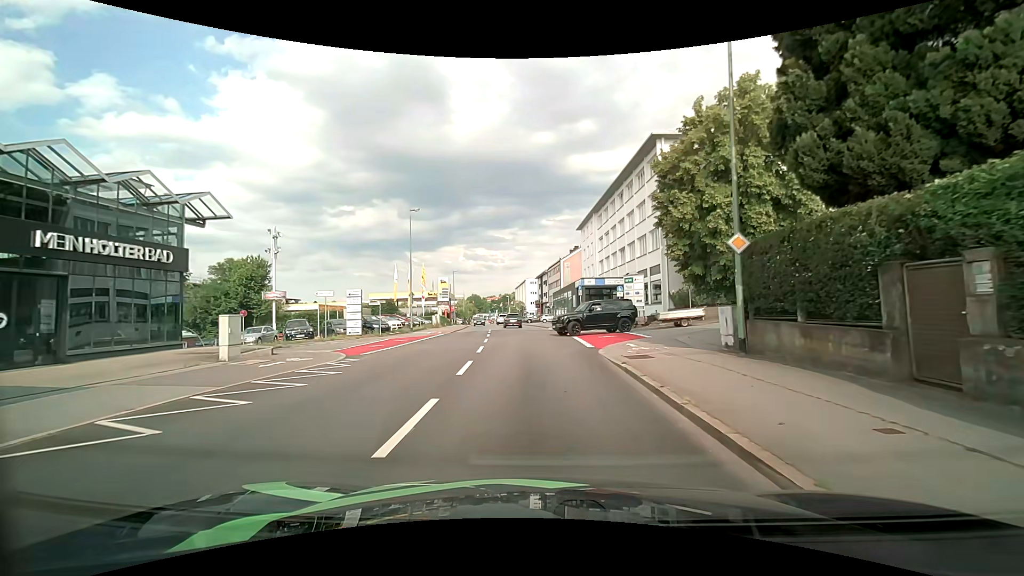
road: tertiary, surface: asphalt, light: Day
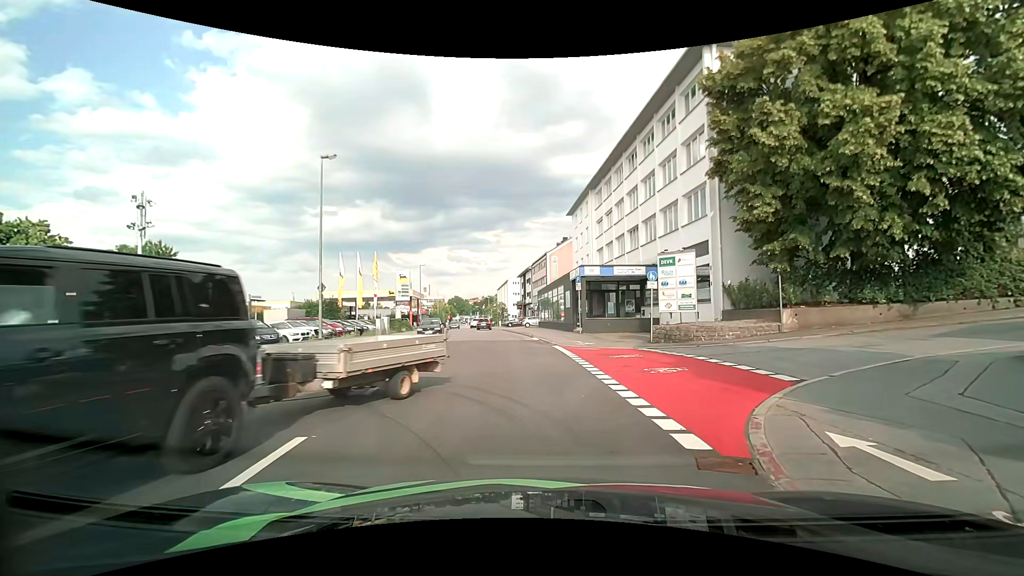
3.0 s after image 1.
(+0.1, +13.8) m; +4°
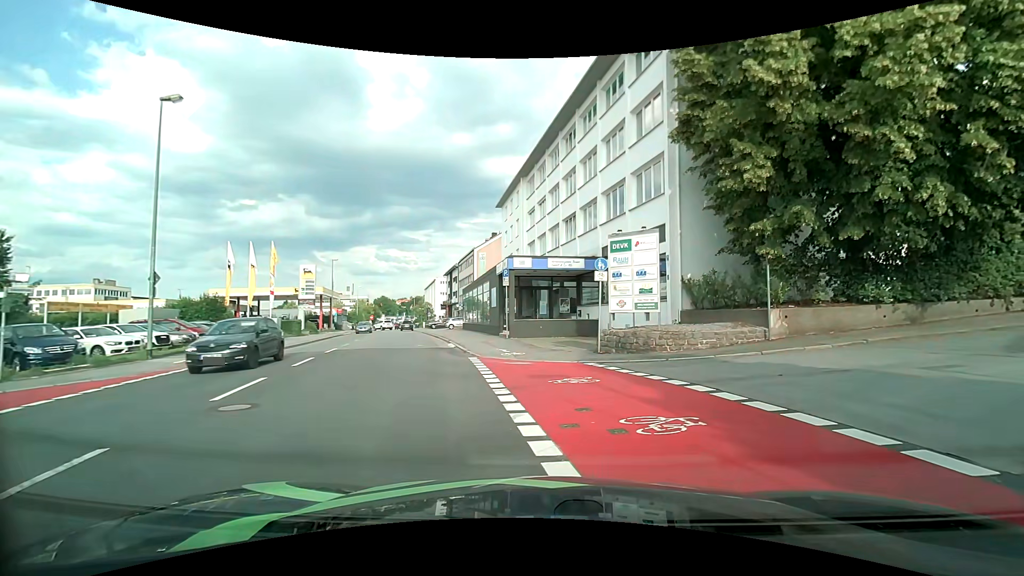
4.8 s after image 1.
(+0.1, +5.8) m; +5°
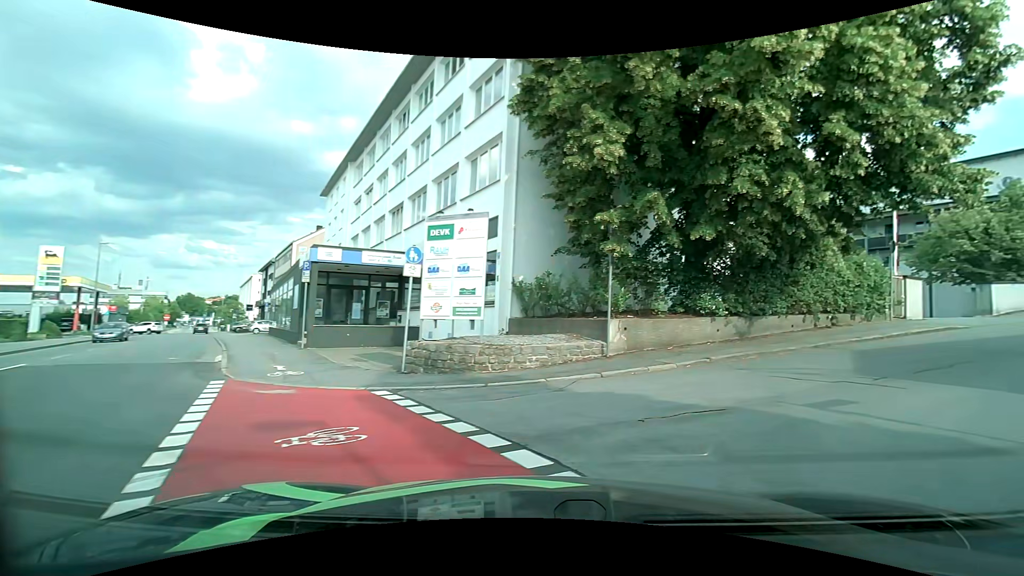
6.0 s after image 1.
(+0.5, +3.9) m; +18°
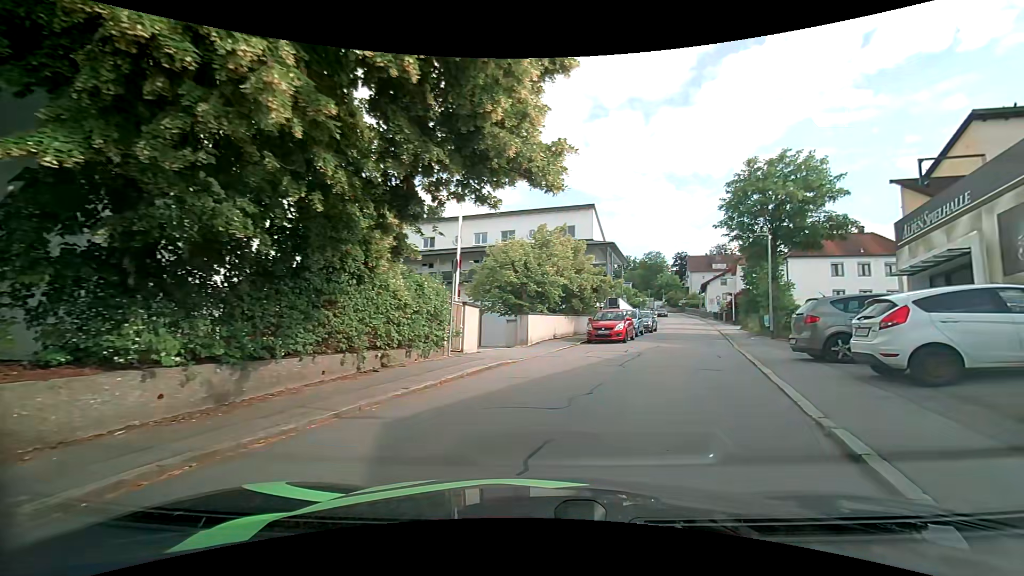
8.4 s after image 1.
(+2.8, +6.4) m; +43°
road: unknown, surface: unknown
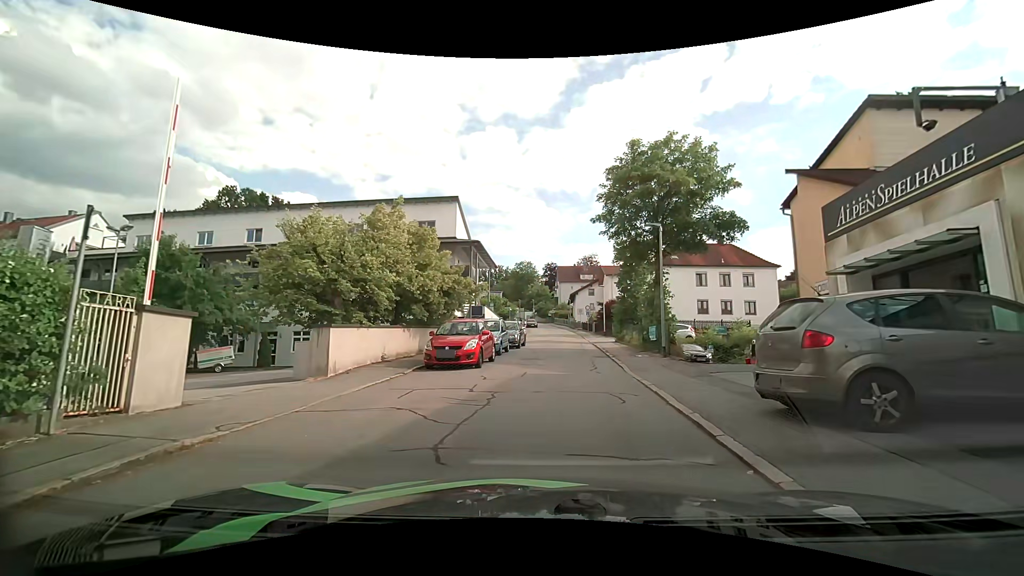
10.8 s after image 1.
(+1.5, +7.0) m; +17°
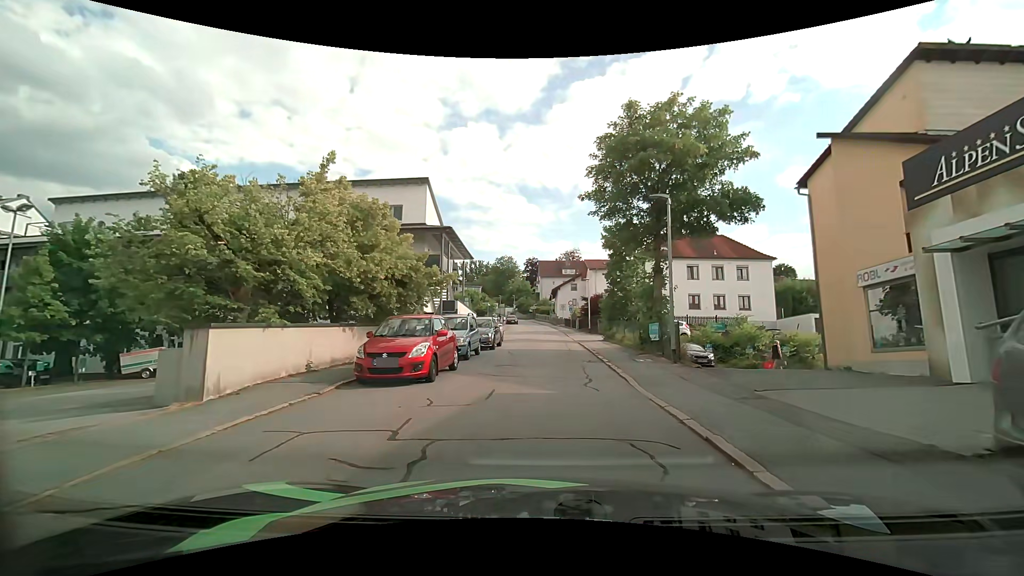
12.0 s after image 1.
(0.0, +4.1) m; +1°
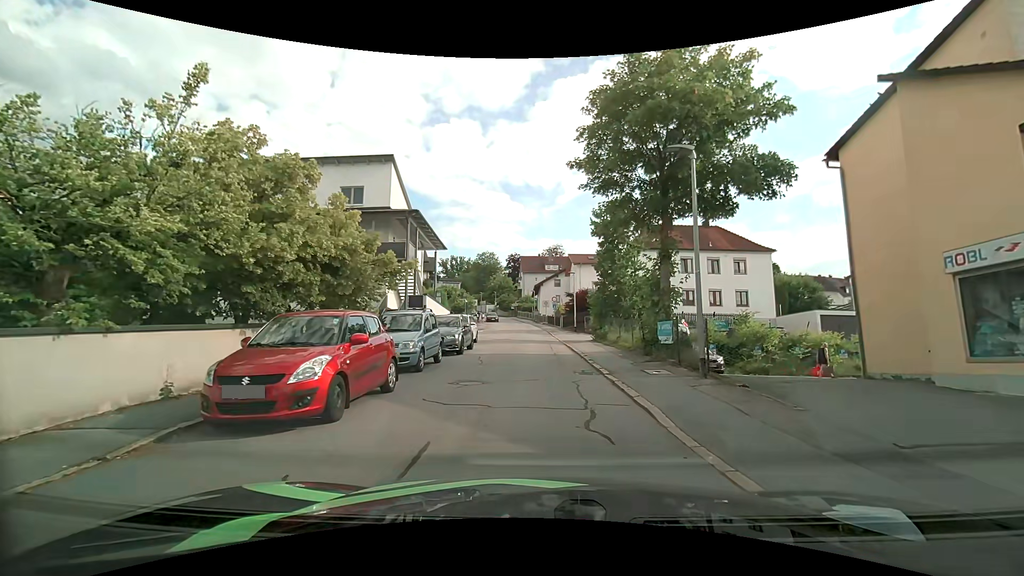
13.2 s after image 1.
(+0.1, +4.2) m; +3°
